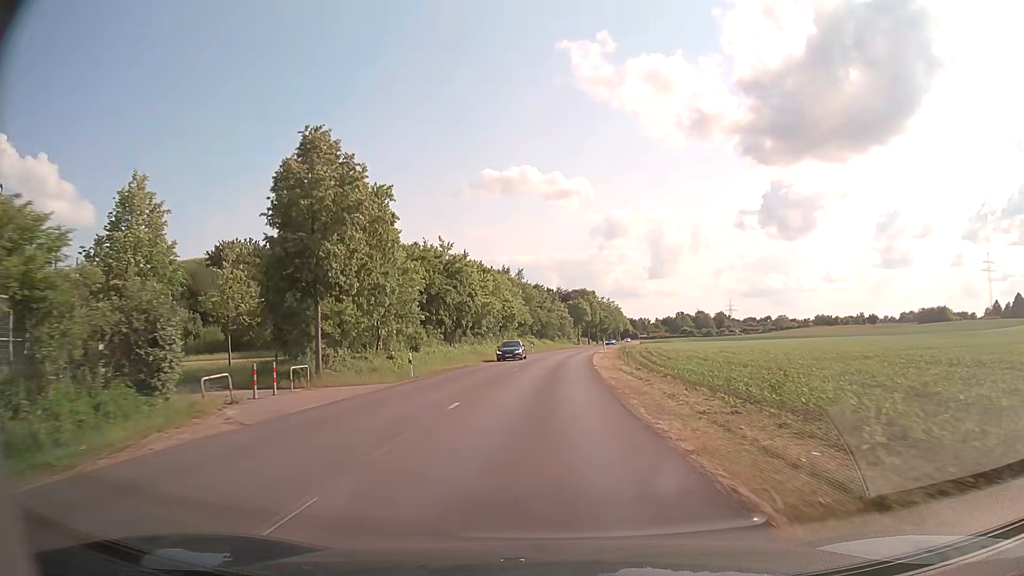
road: tertiary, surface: asphalt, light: Day
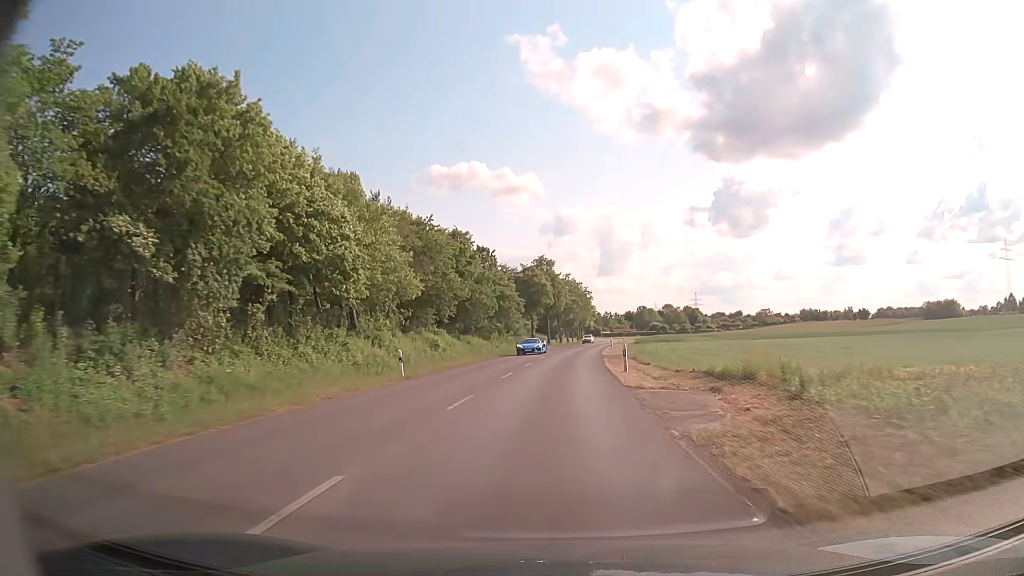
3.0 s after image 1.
(+1.8, +53.5) m; +4°
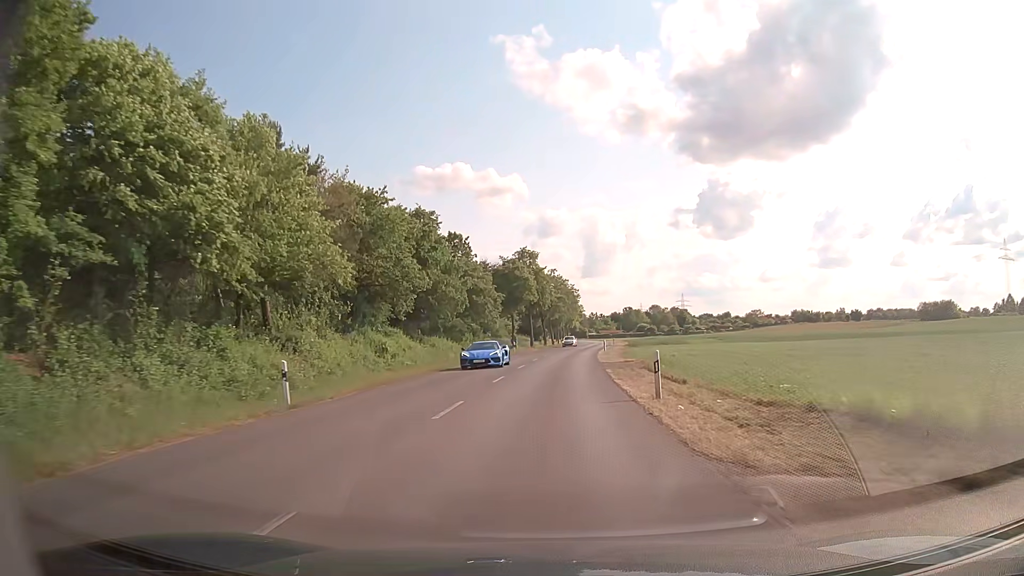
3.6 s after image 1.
(+0.1, +10.3) m; +1°
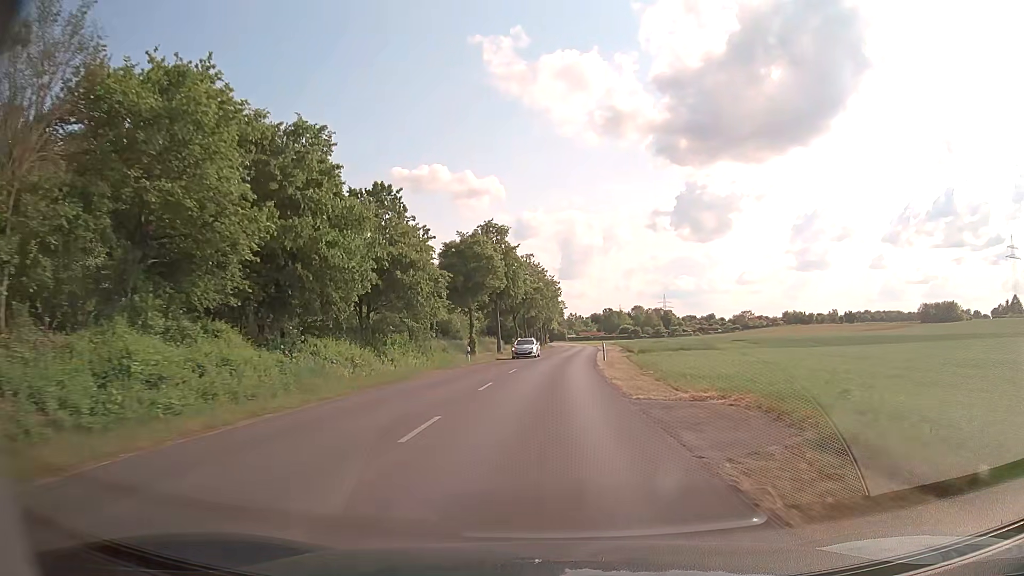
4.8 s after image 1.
(+0.4, +20.6) m; +2°
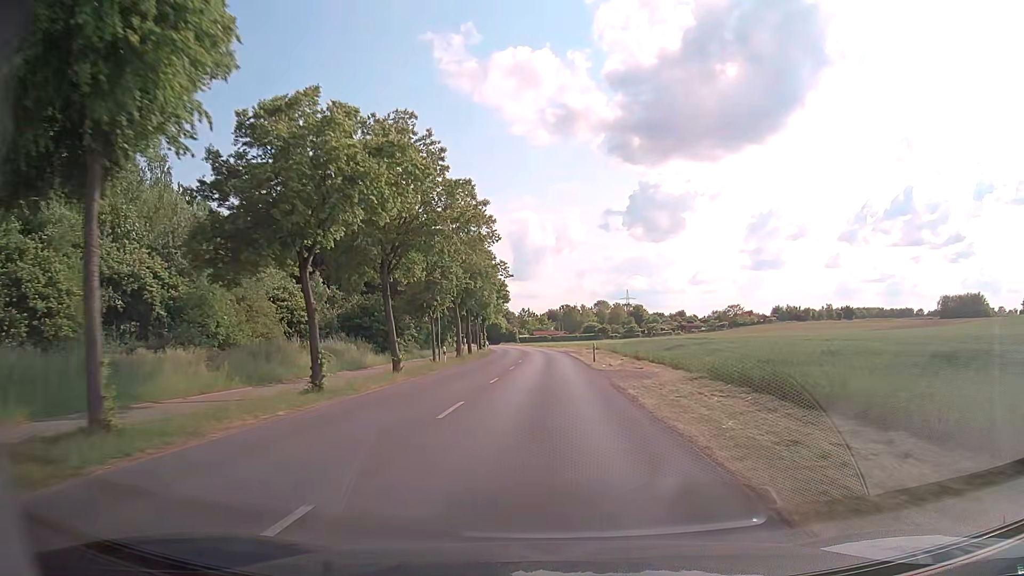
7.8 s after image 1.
(+2.0, +51.8) m; +4°
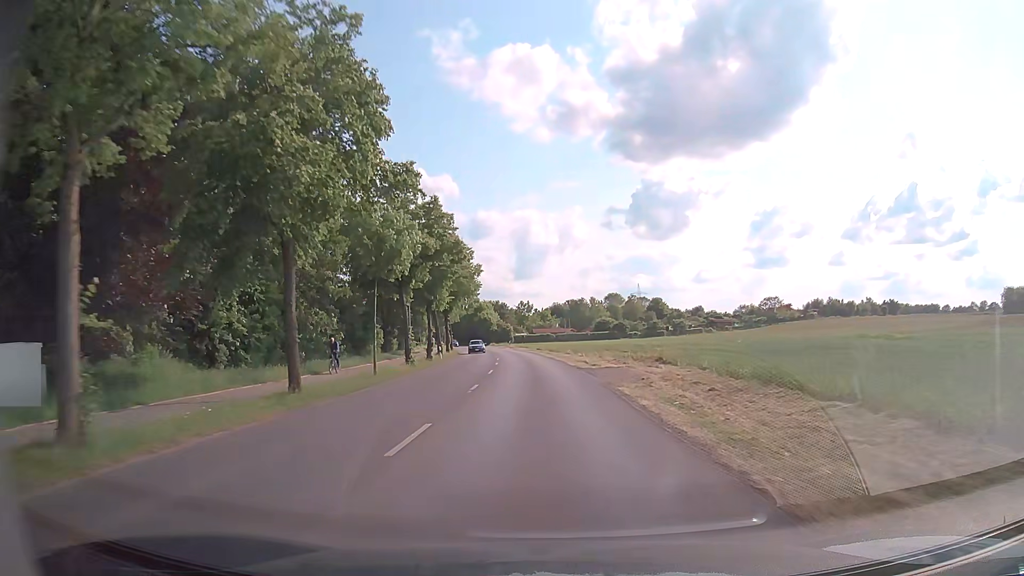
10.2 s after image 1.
(+0.2, +40.6) m; 0°
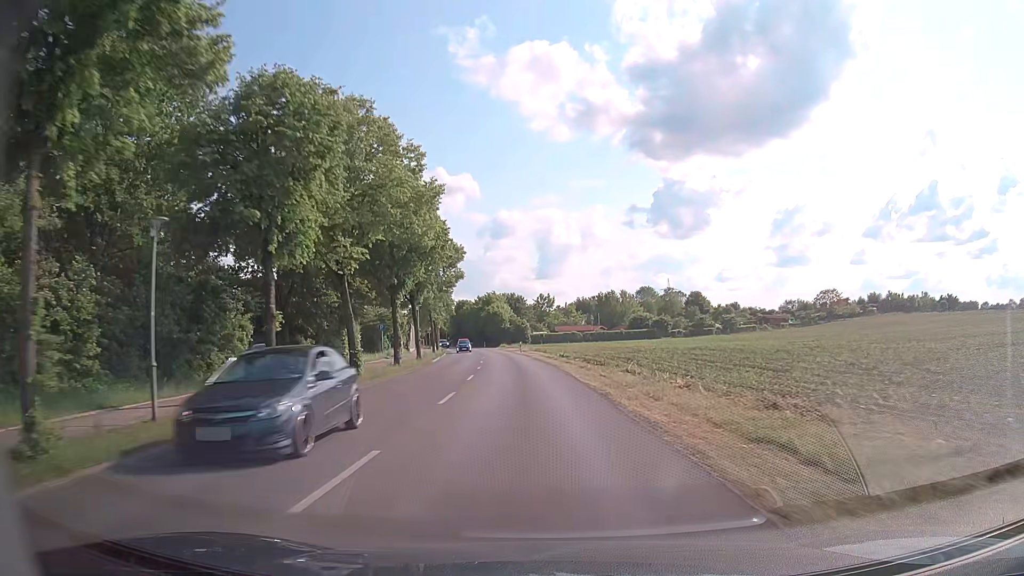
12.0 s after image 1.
(-0.5, +30.1) m; -2°
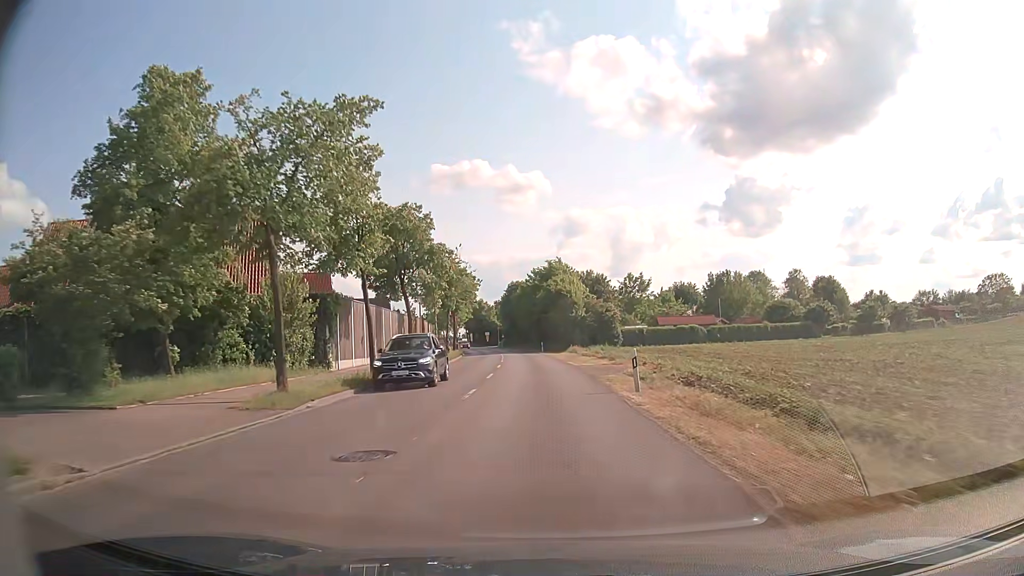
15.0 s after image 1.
(-2.7, +50.3) m; -6°
(0, +10) (0, +20) (0, +30) (-1, +40) (-1, +50) (-2, +60) (-3, +70) (-4, +80) (-5, +90) (-7, +100) m
